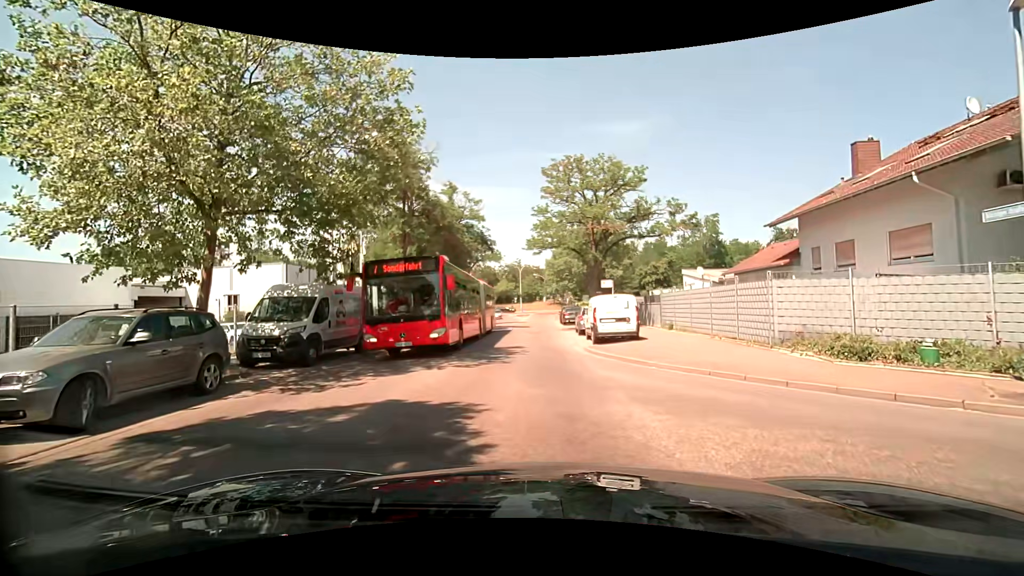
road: unclassified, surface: asphalt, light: Day
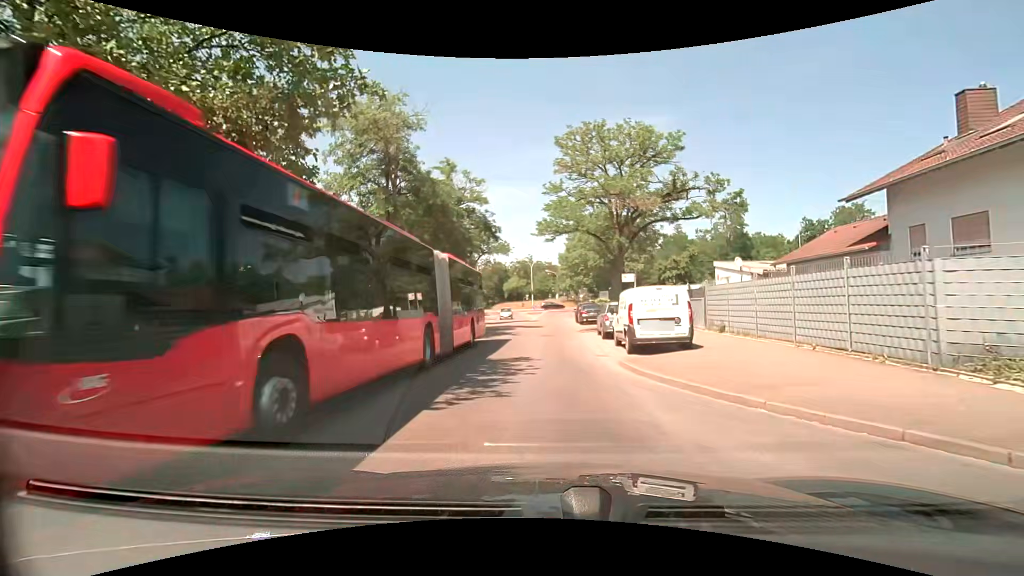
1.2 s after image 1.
(0.0, +5.3) m; 0°
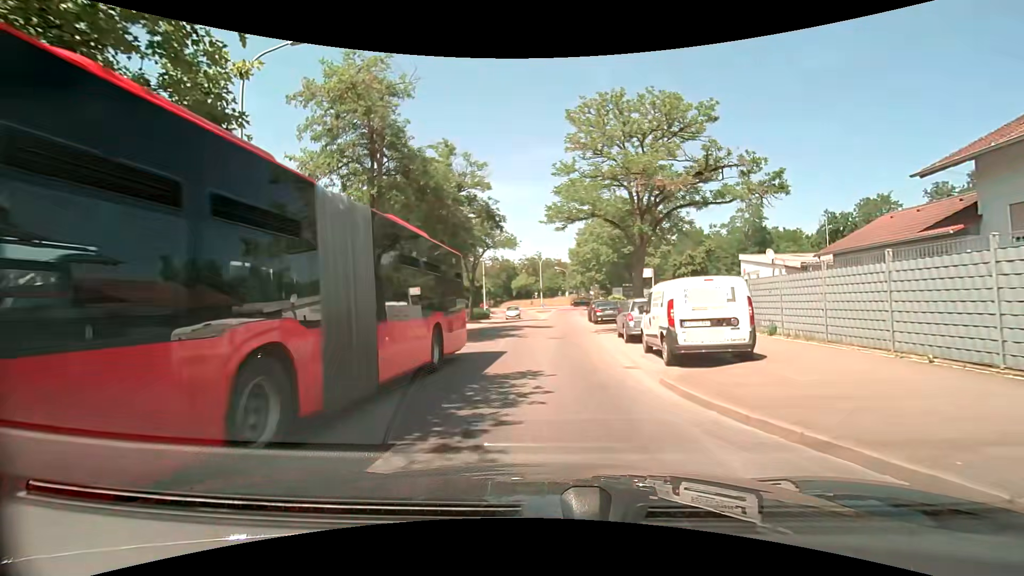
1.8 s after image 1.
(0.0, +3.3) m; 0°
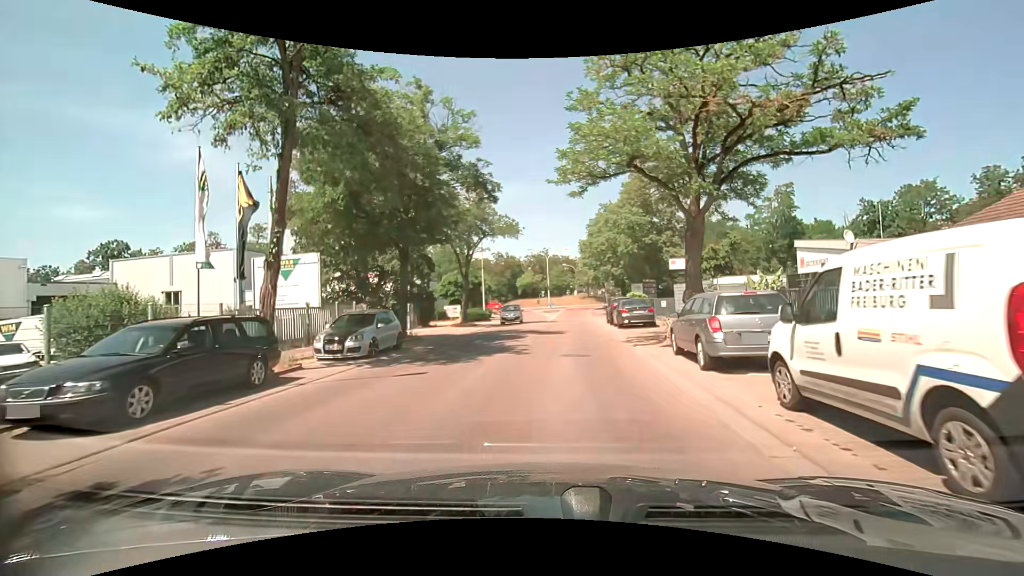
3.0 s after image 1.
(-0.2, +7.5) m; -1°
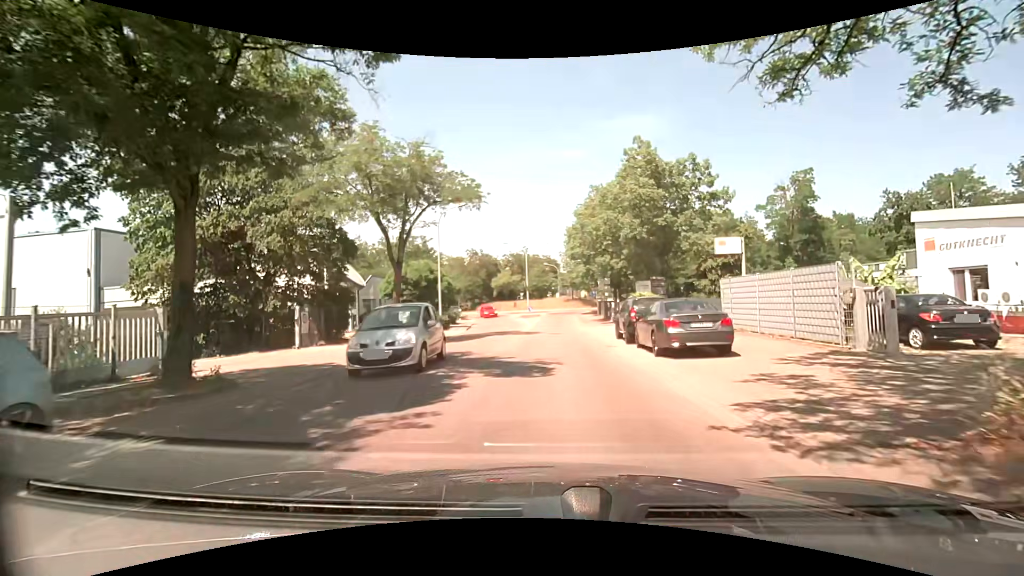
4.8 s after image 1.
(+0.1, +12.4) m; +1°
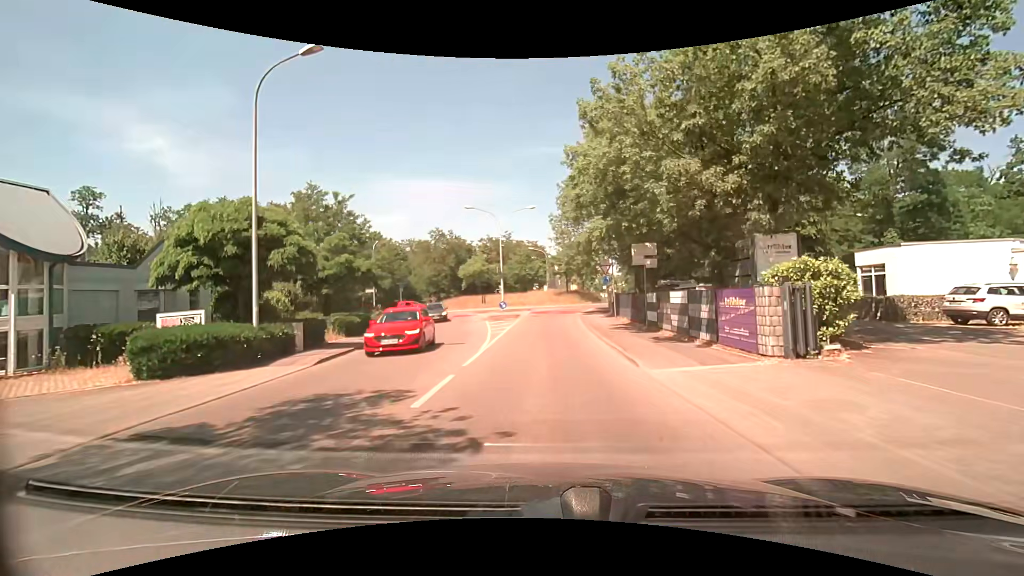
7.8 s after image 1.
(+0.5, +22.7) m; +2°
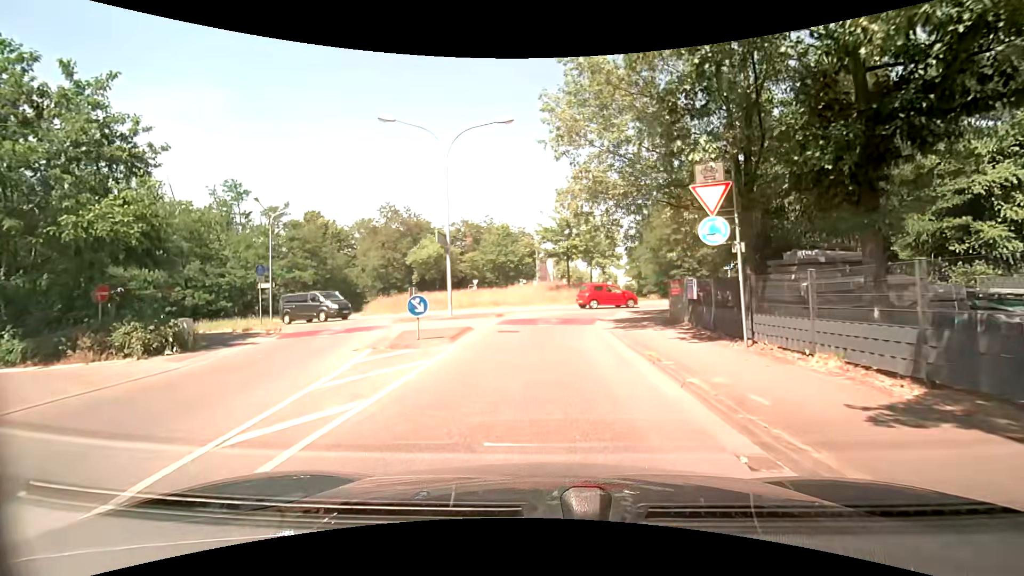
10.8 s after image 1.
(+0.1, +22.3) m; +1°
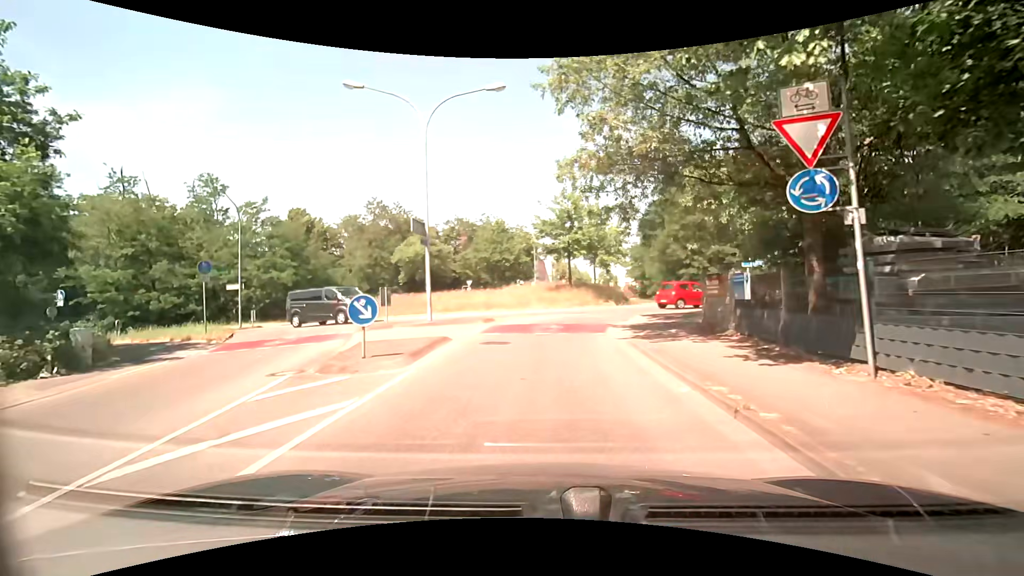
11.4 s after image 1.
(0.0, +4.0) m; 0°
(0, +10) (+1, +20) (+5, +29) (+14, +34) (+23, +36) (+33, +38) (+43, +40) (+53, +41) (+63, +43) (+73, +44) m
